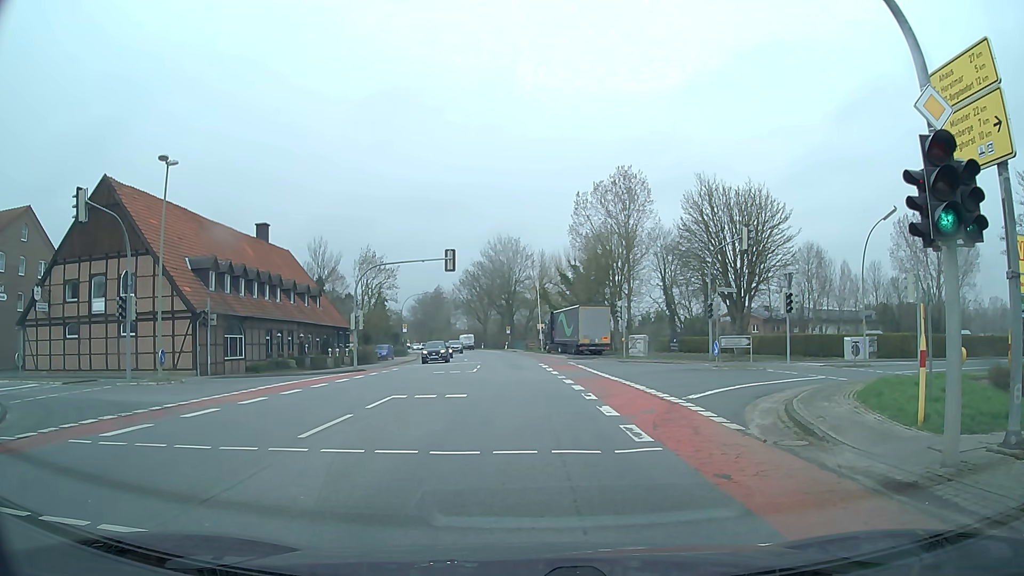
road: secondary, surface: asphalt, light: Day
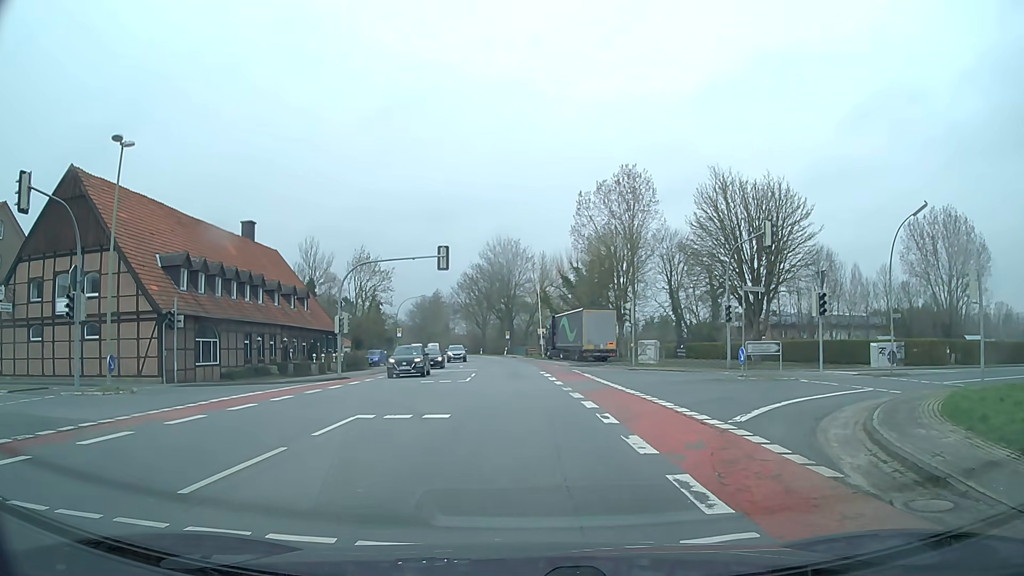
(-0.1, +4.0) m; -1°
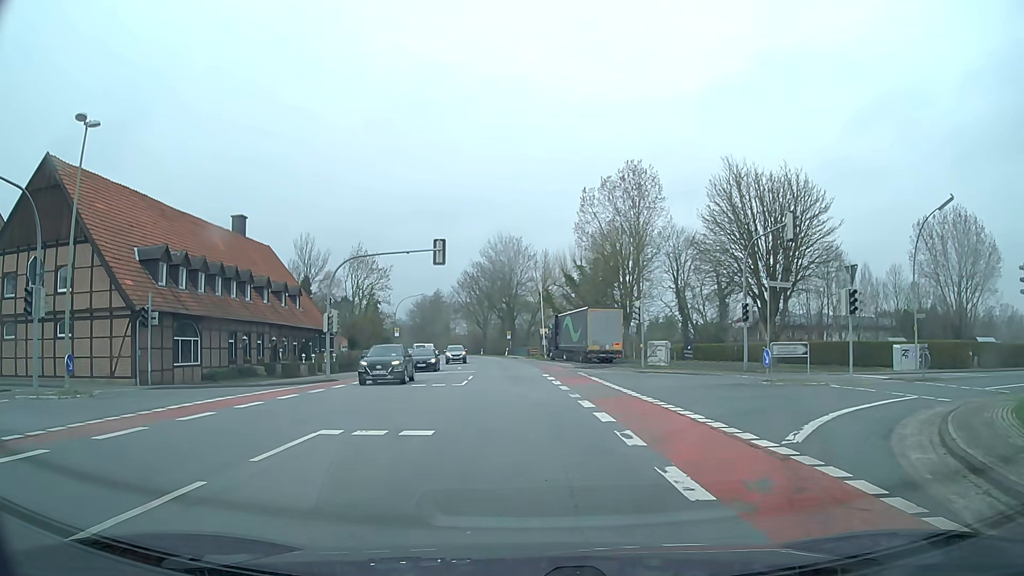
(0.0, +2.7) m; 0°
(0, +10) (0, +20) (-1, +30) (-1, +40) (-2, +50) (-3, +60) (-5, +70) (-6, +80) (-8, +90) (-10, +99) m
